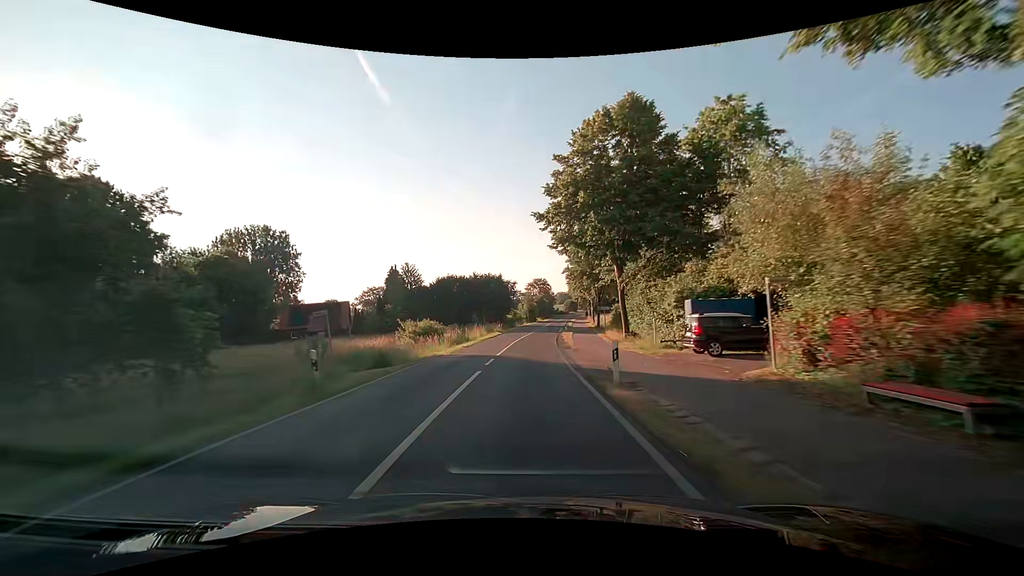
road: secondary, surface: asphalt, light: Day
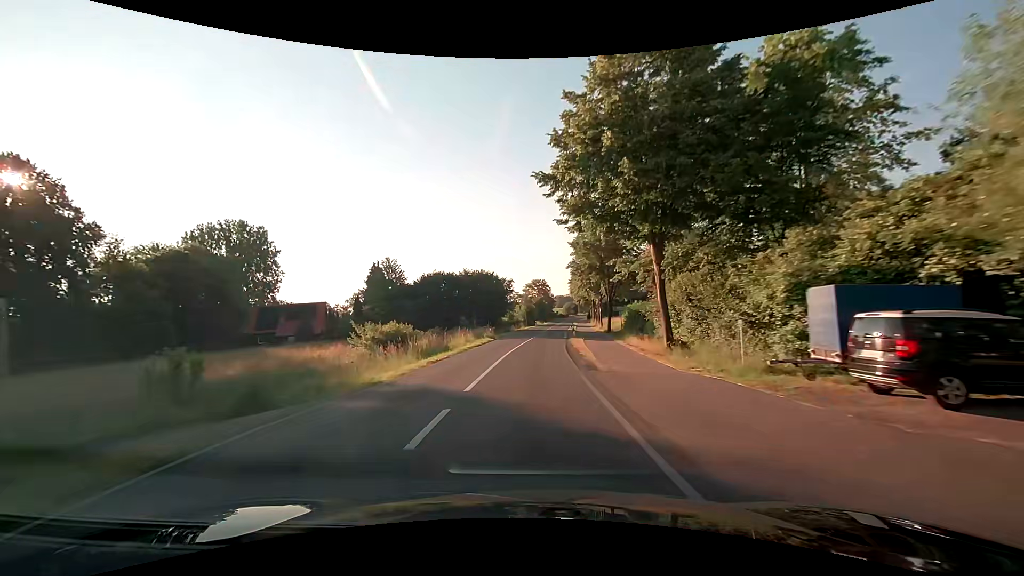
(-0.1, +10.7) m; 0°
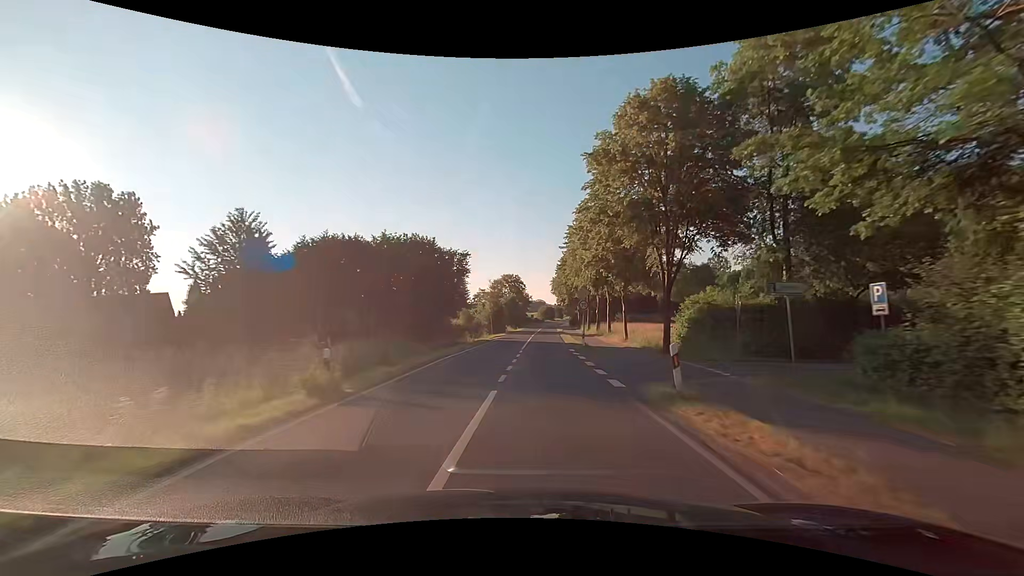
(+0.4, +32.3) m; +3°
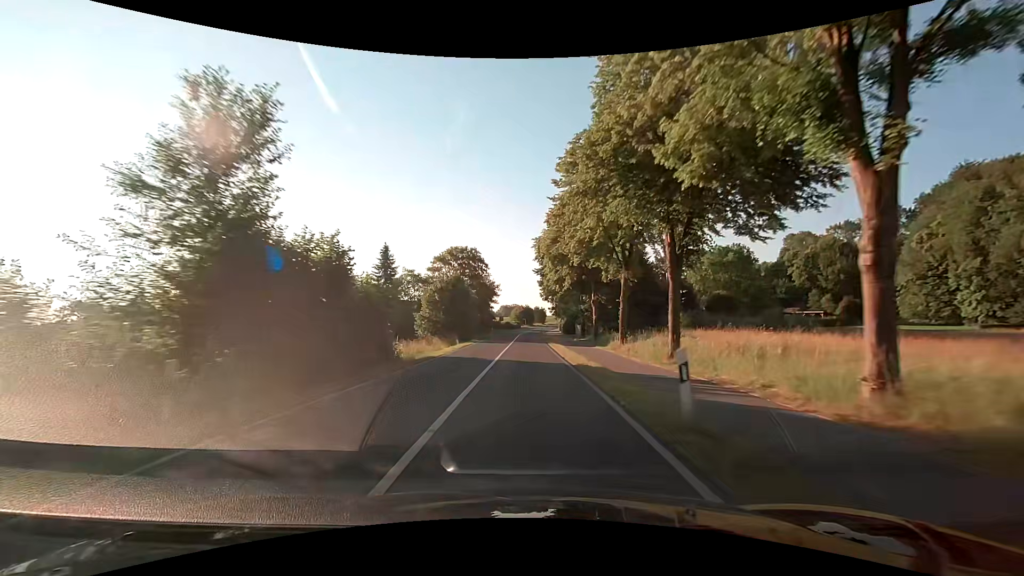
(+2.6, +53.9) m; +3°
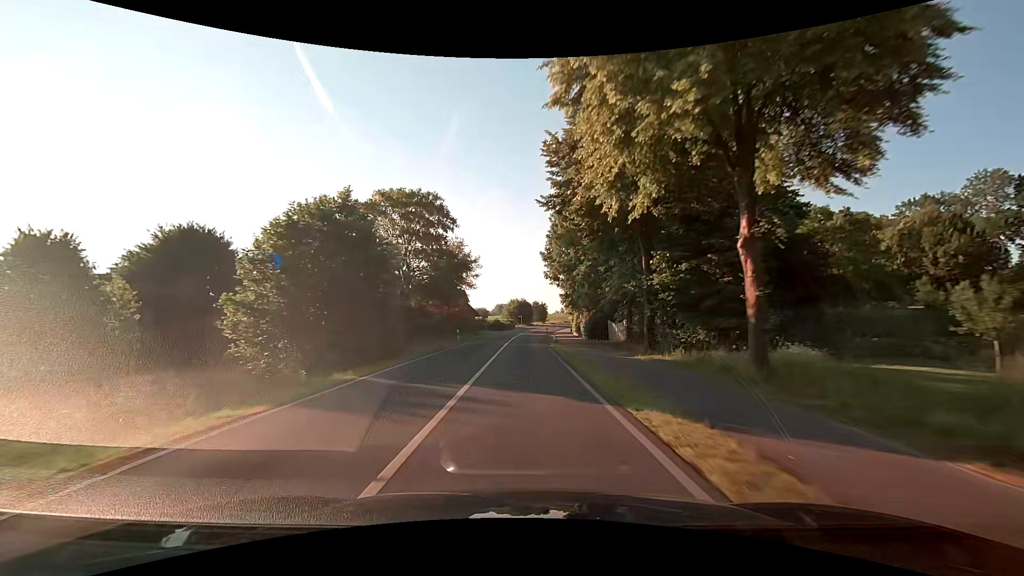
(+0.5, +32.2) m; +2°
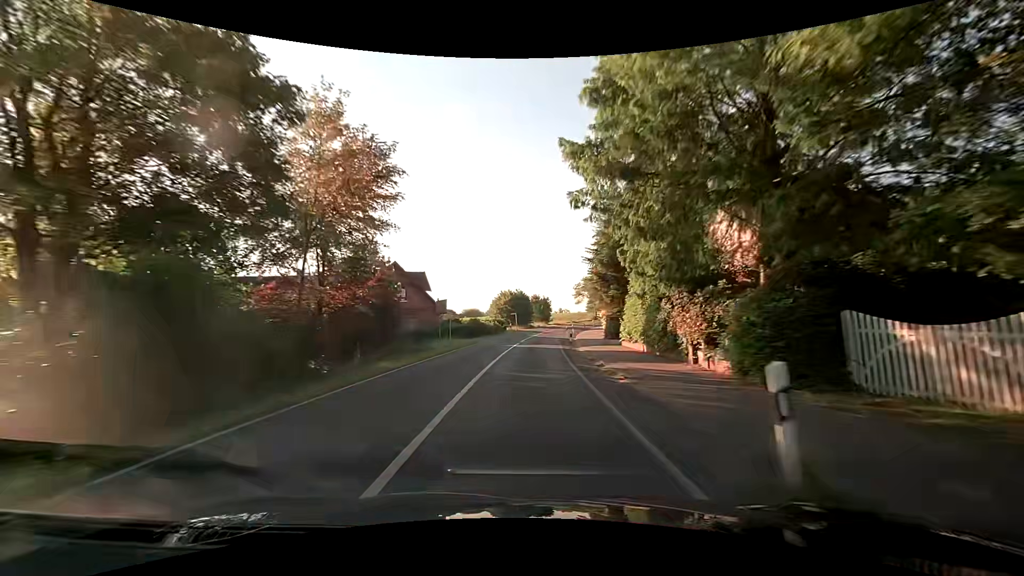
(-0.3, +32.0) m; 0°
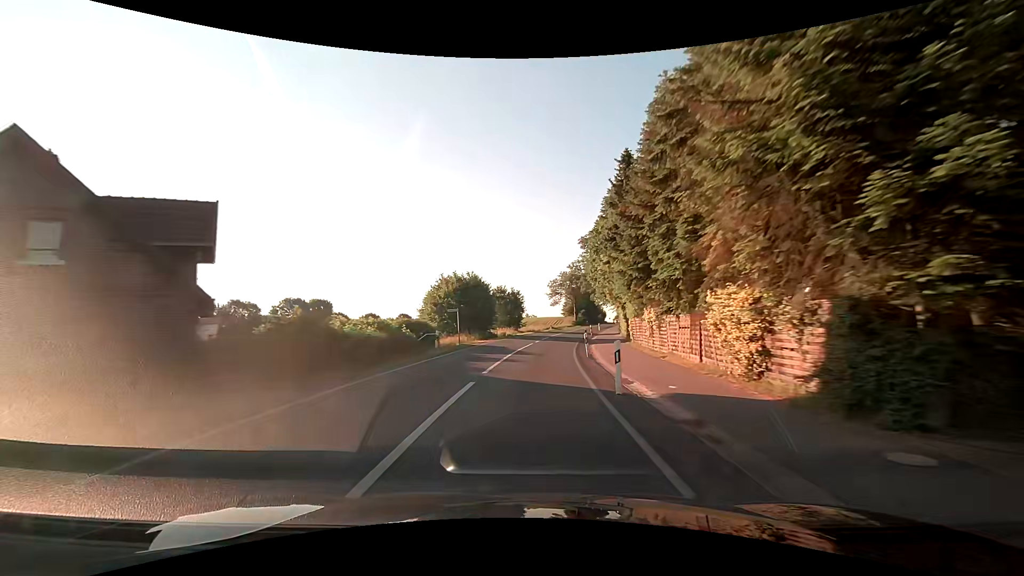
(+0.8, +31.6) m; +4°
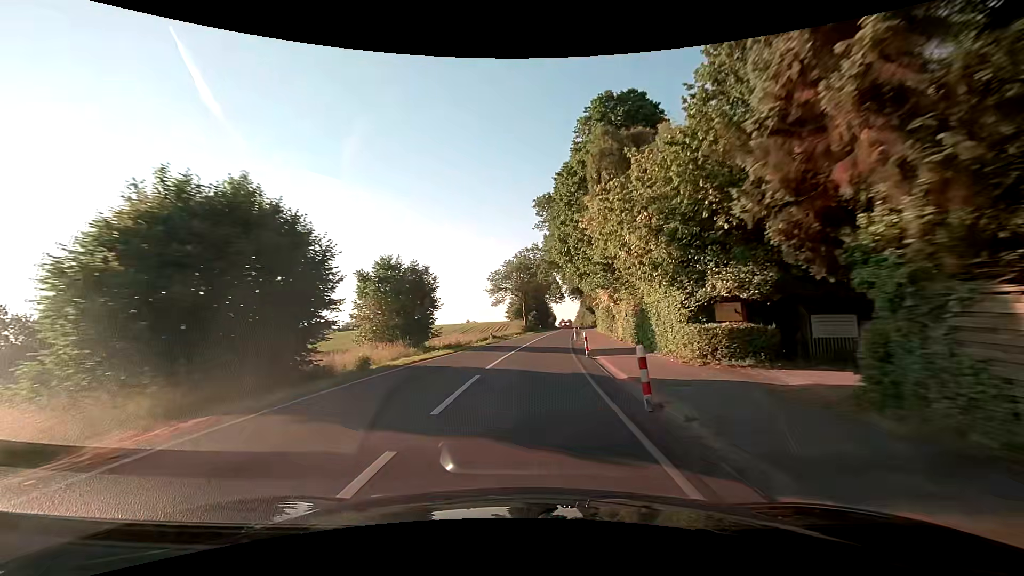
(+1.6, +31.0) m; +6°
(0, +10) (+1, +20) (+1, +30) (+2, +40) (+3, +50) (+4, +60) (+5, +70) (+7, +80) (+8, +90) (+9, +100) m
